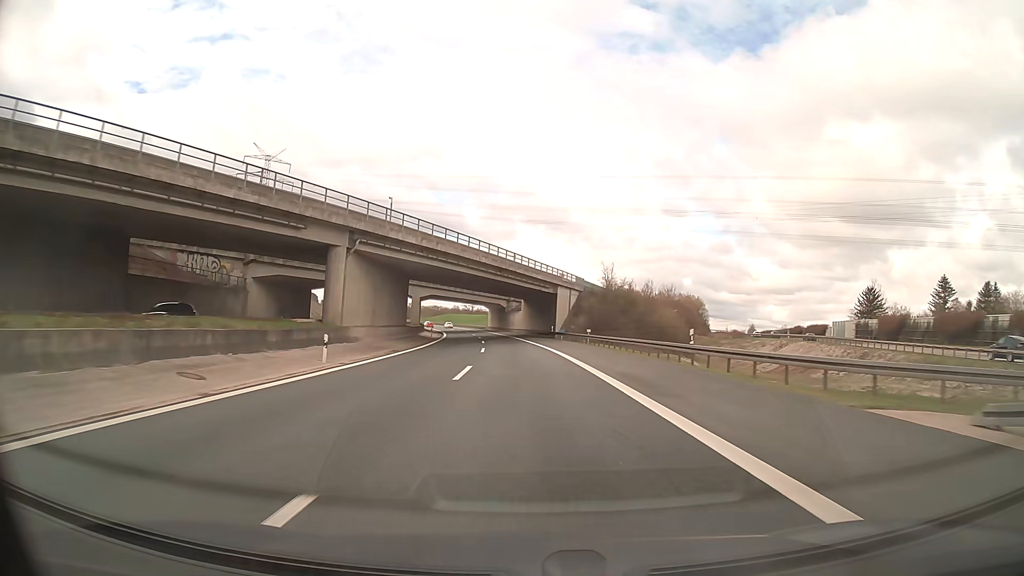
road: motorway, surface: asphalt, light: Day
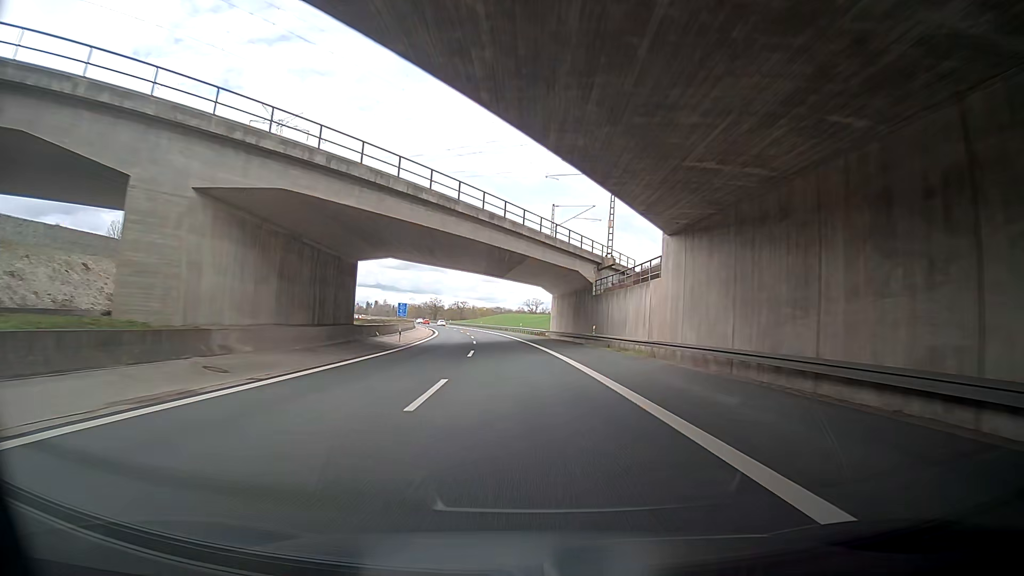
(-3.1, +78.9) m; -4°
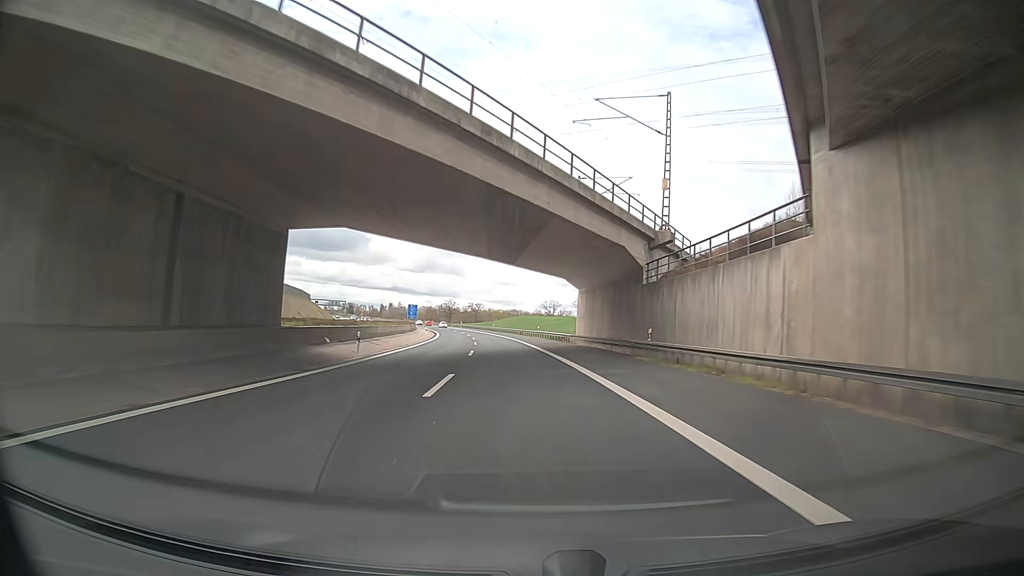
(-0.4, +15.8) m; -3°
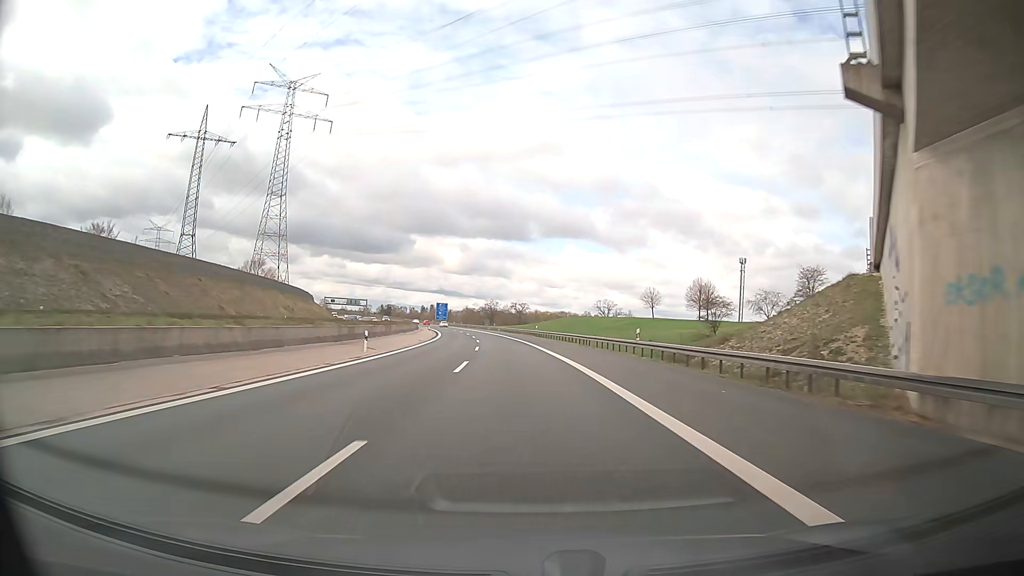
(-1.1, +47.3) m; -5°
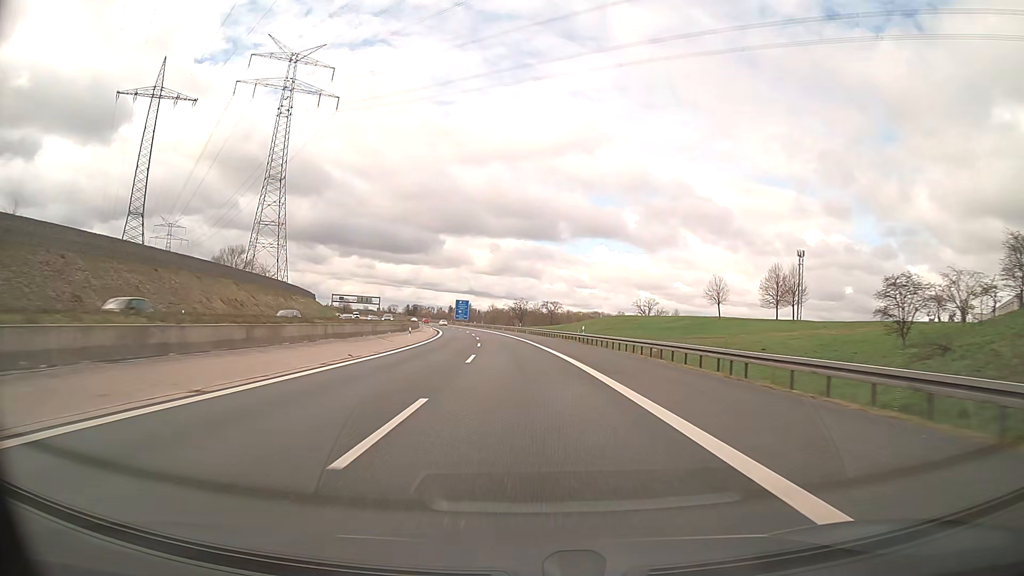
(-0.5, +31.6) m; -2°
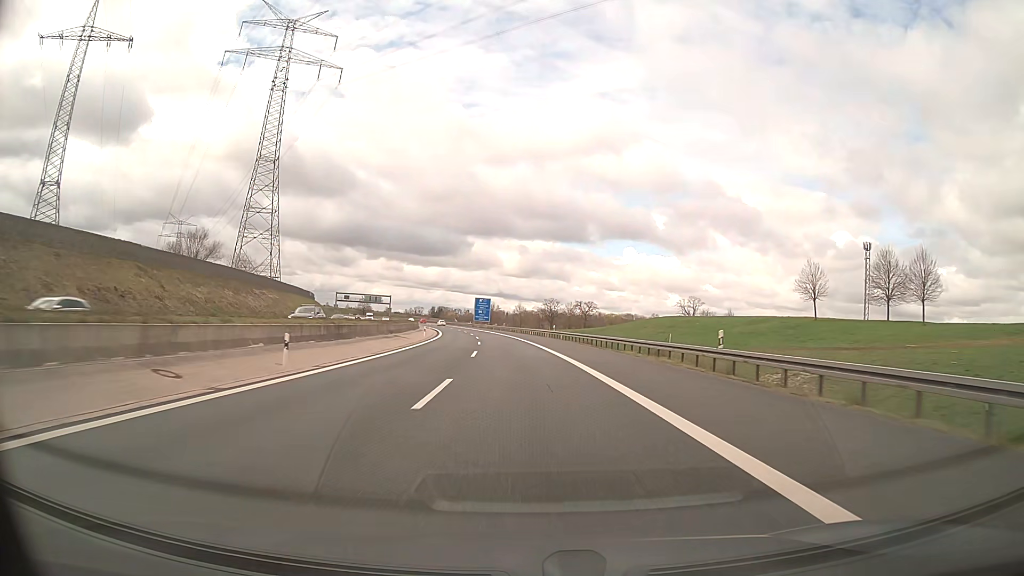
(-0.7, +31.5) m; -3°
(0, +10) (0, +20) (-1, +30) (-1, +40) (-2, +50) (-2, +60) (-3, +70) (-4, +80) (-5, +90) (-7, +100) m
